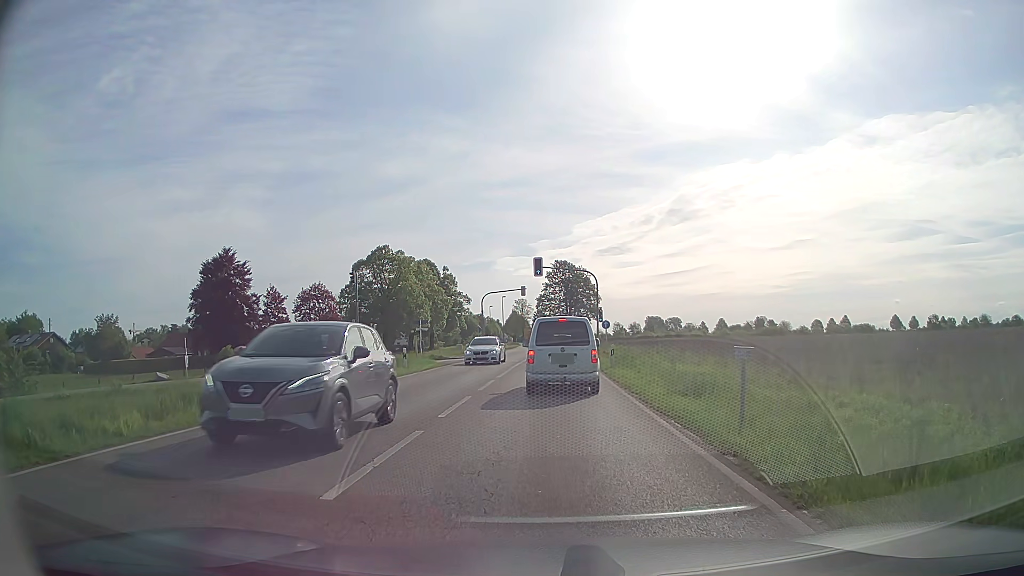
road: secondary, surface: asphalt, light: Day
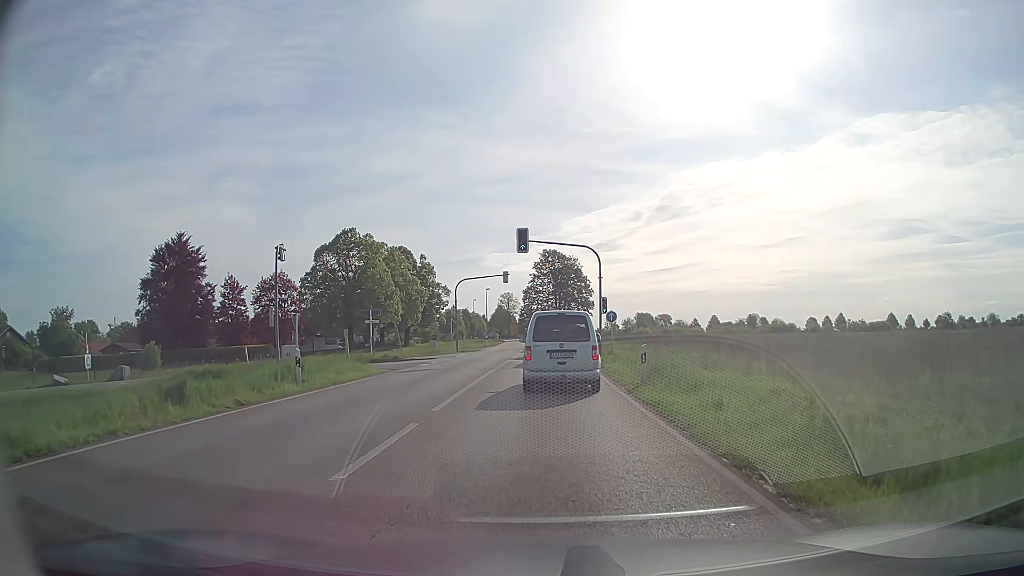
(+0.1, +11.7) m; +1°
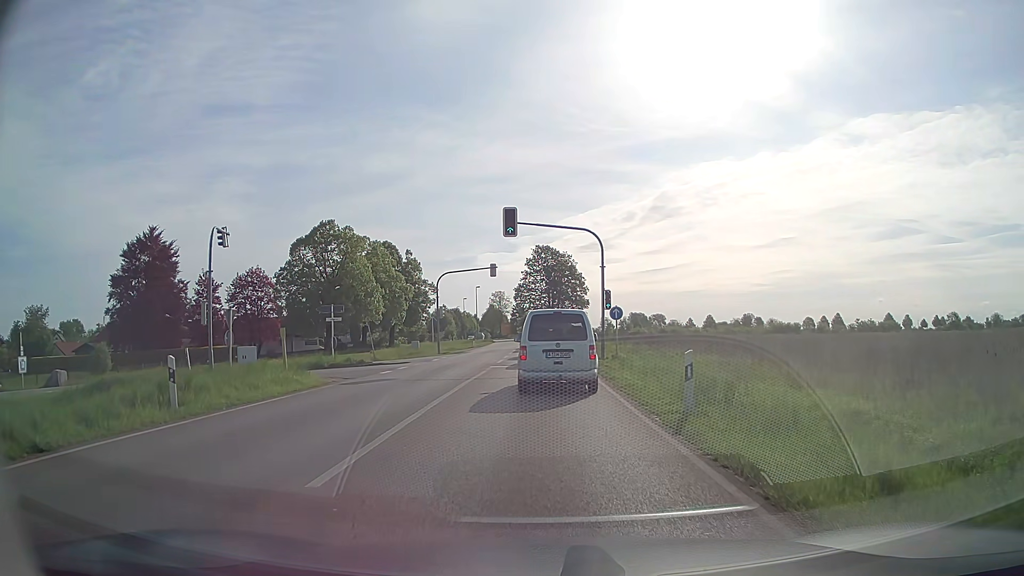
(0.0, +6.1) m; +1°
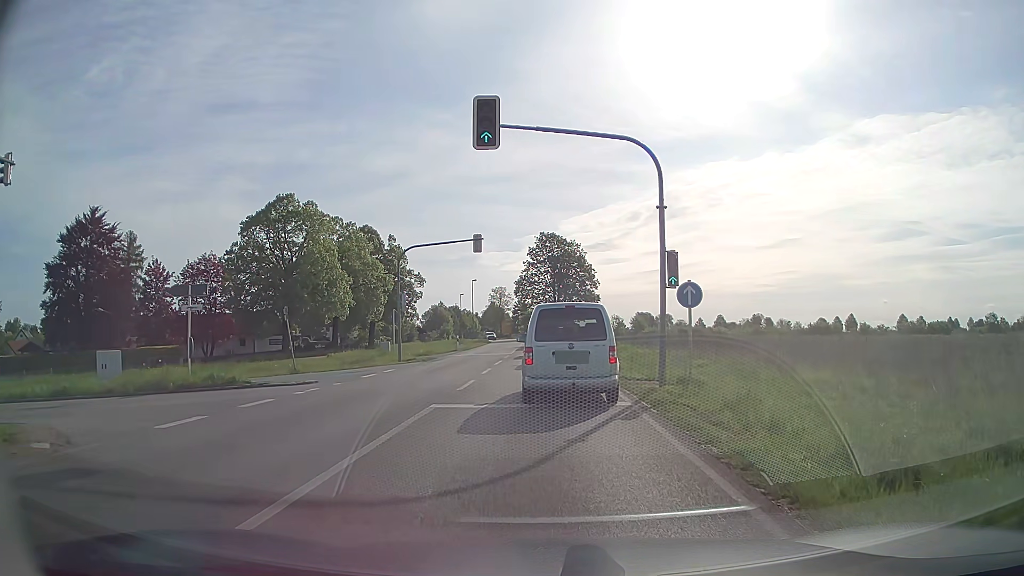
(0.0, +14.8) m; 0°
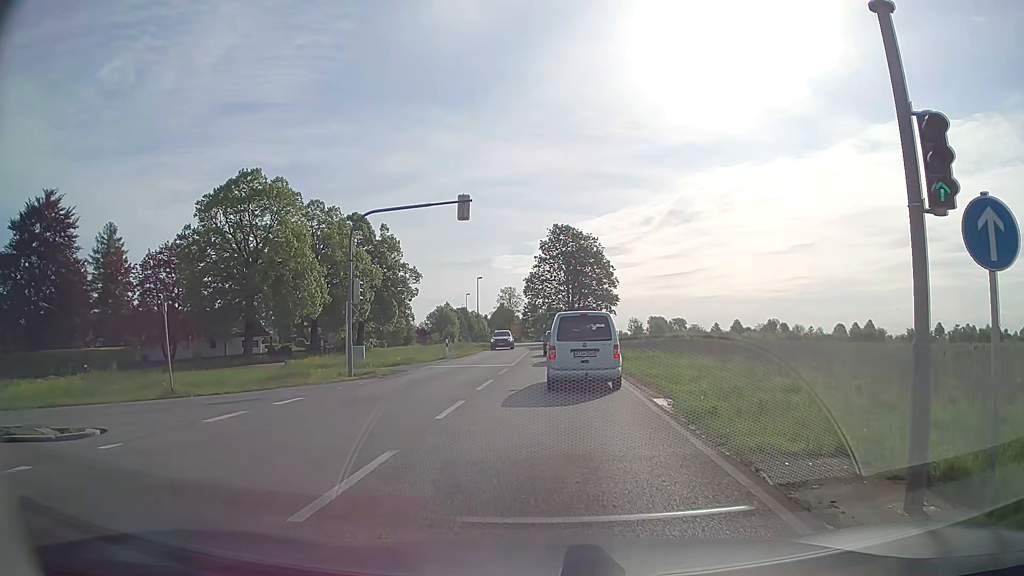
(0.0, +11.1) m; -1°
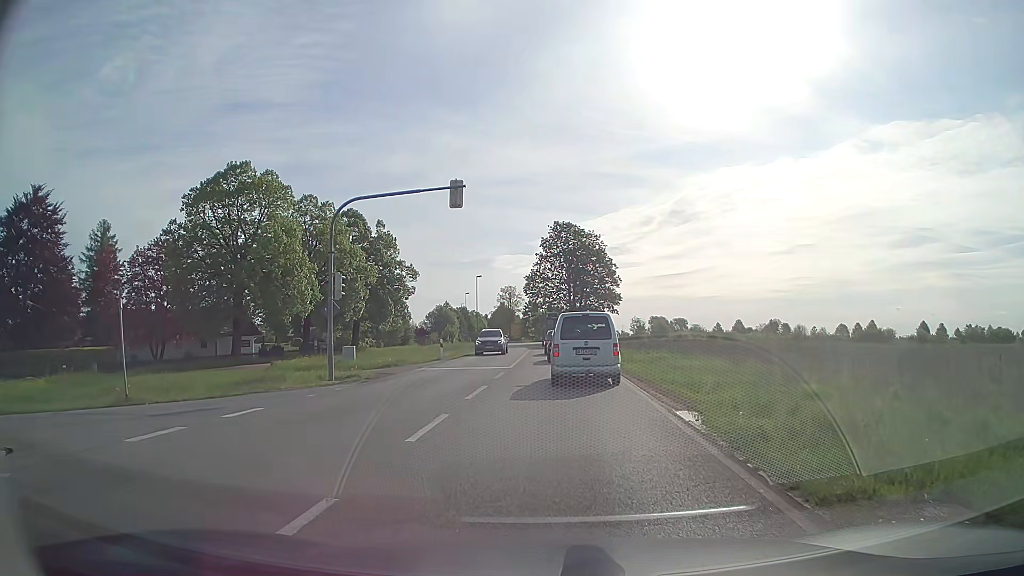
(0.0, +2.4) m; +1°
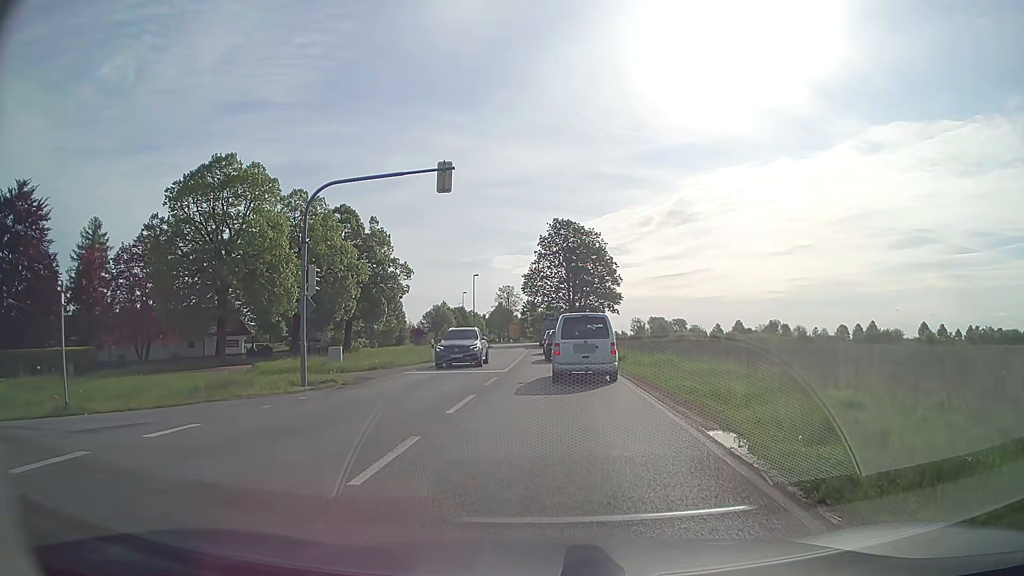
(0.0, +2.5) m; 0°
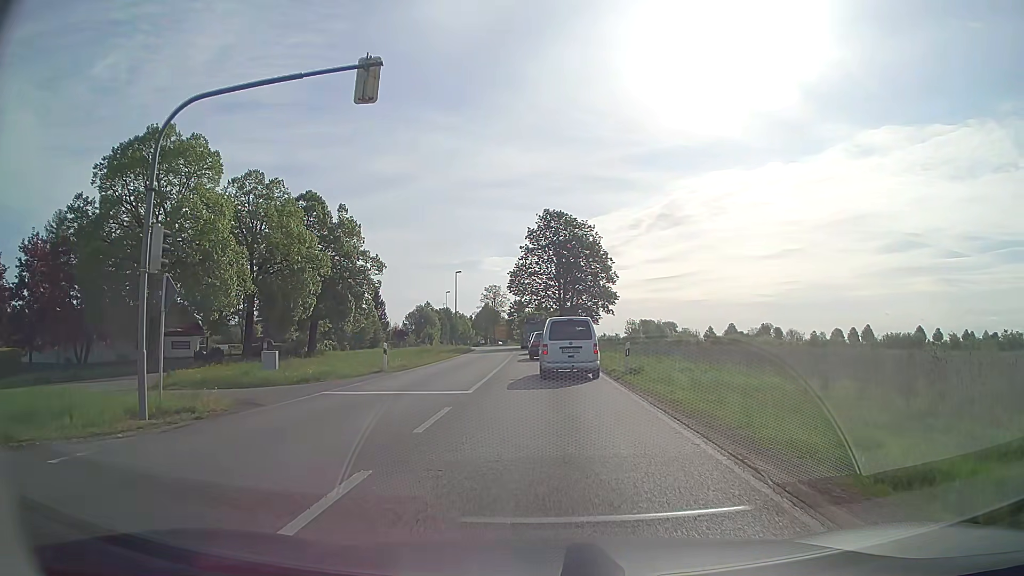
(+0.1, +8.3) m; +2°
(0, +10) (0, +20) (0, +30) (0, +40) (-1, +50) (-1, +60) (-2, +70) (-3, +80) (-4, +90) (-5, +100) m
